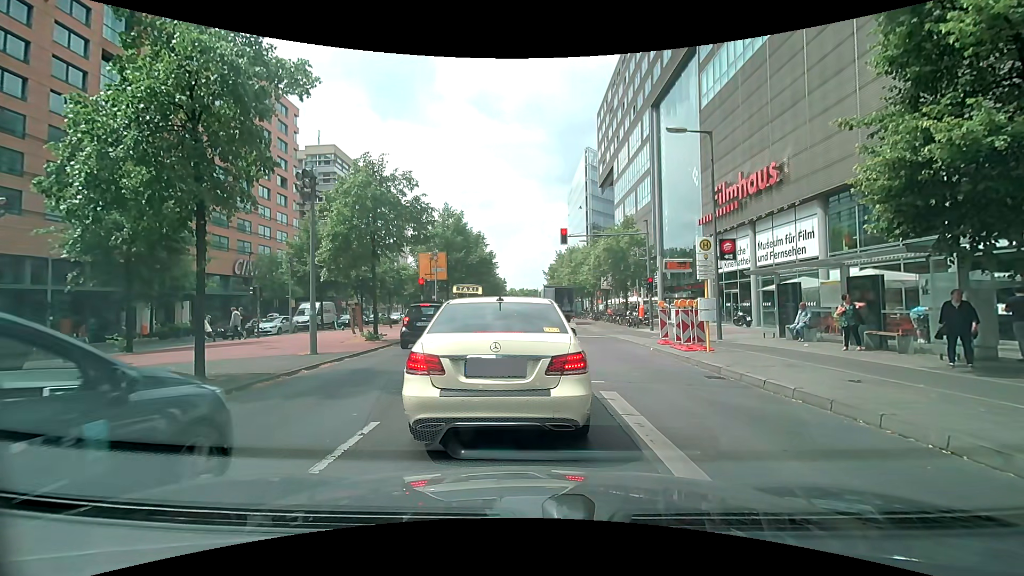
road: primary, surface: asphalt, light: Day
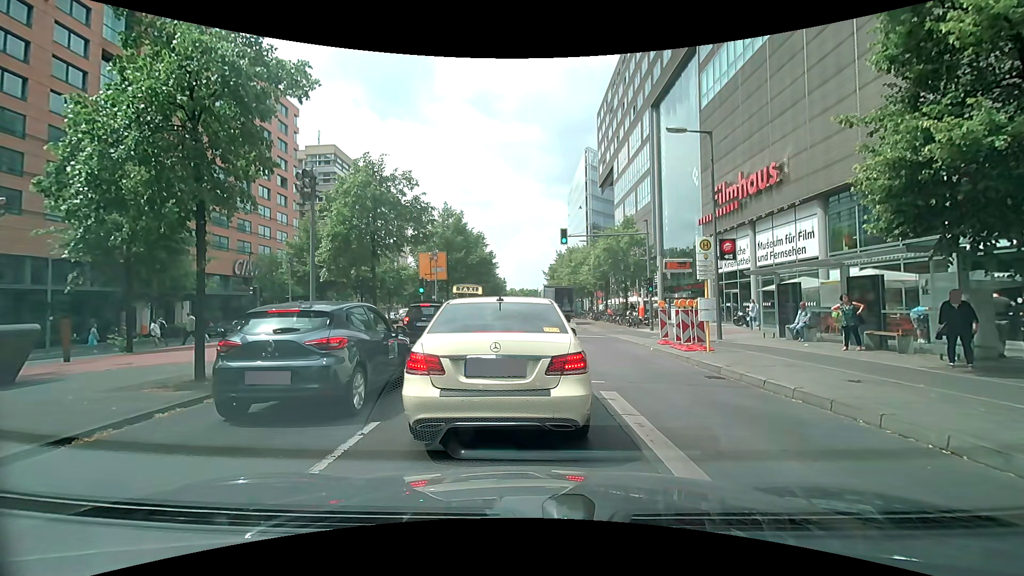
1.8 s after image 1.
(0.0, 0.0) m; 0°
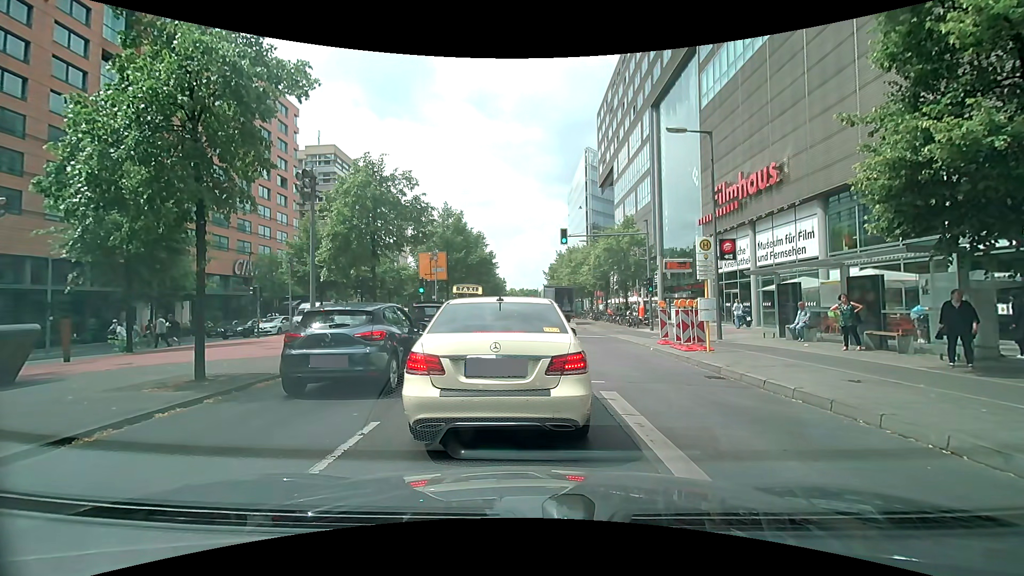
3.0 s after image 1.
(0.0, 0.0) m; 0°
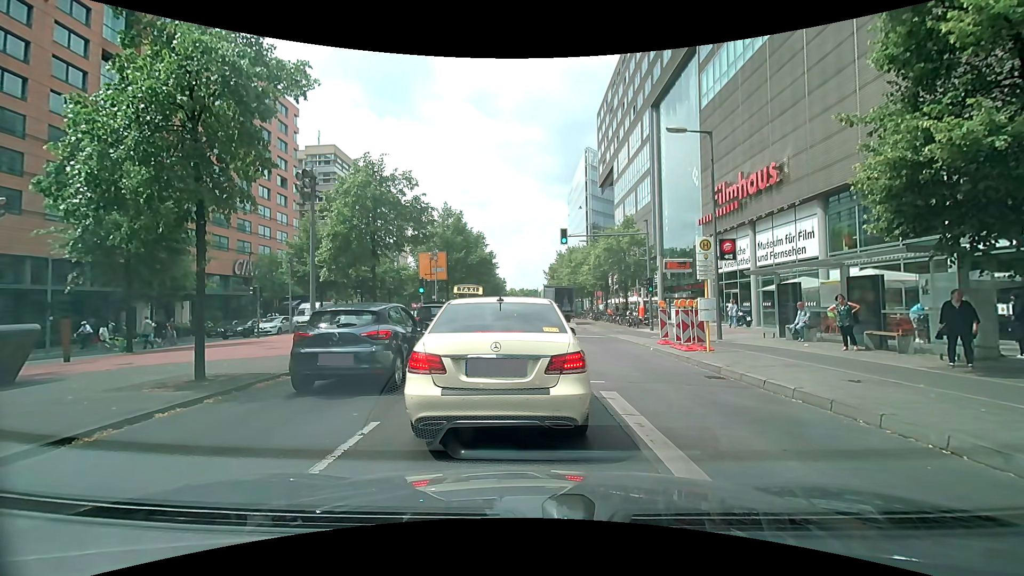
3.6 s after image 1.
(0.0, 0.0) m; 0°
